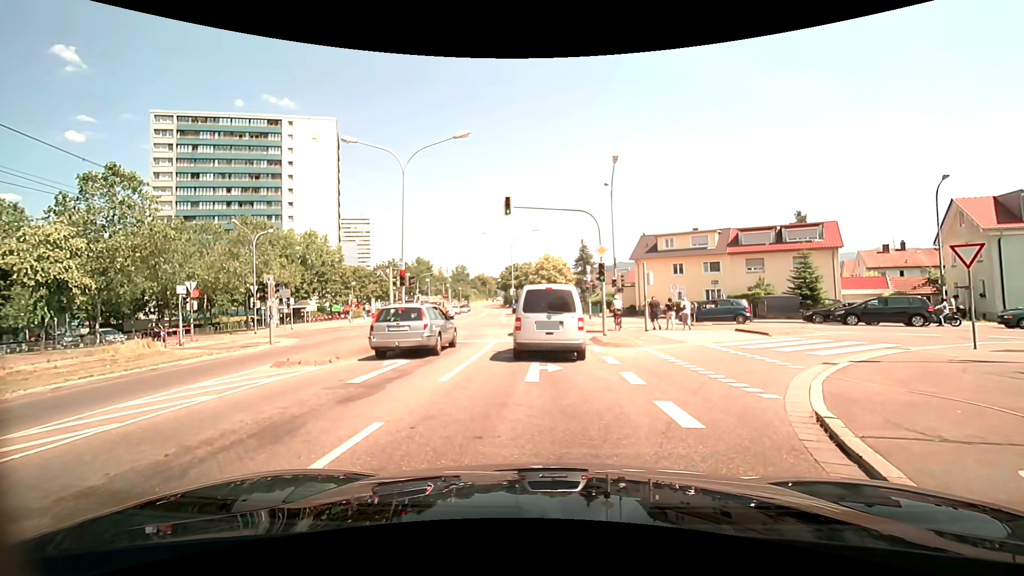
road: tertiary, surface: asphalt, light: Day
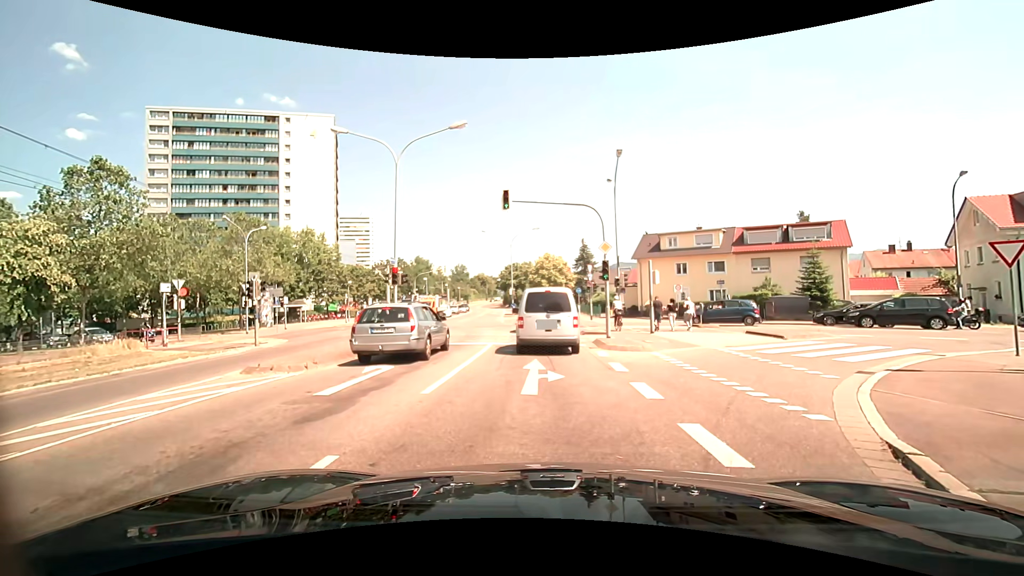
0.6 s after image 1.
(0.0, +1.3) m; 0°
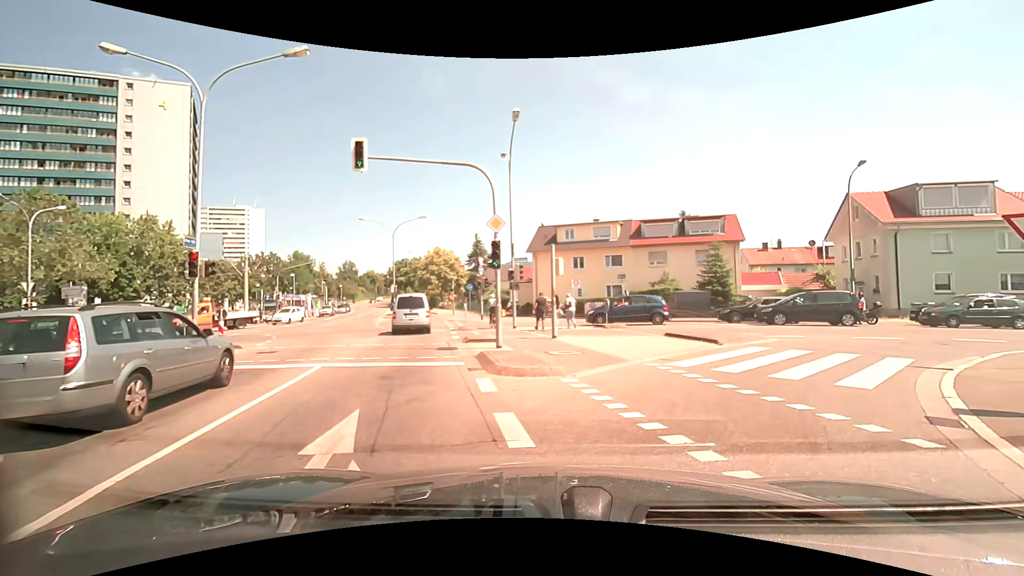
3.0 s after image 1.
(+0.4, +5.7) m; +12°
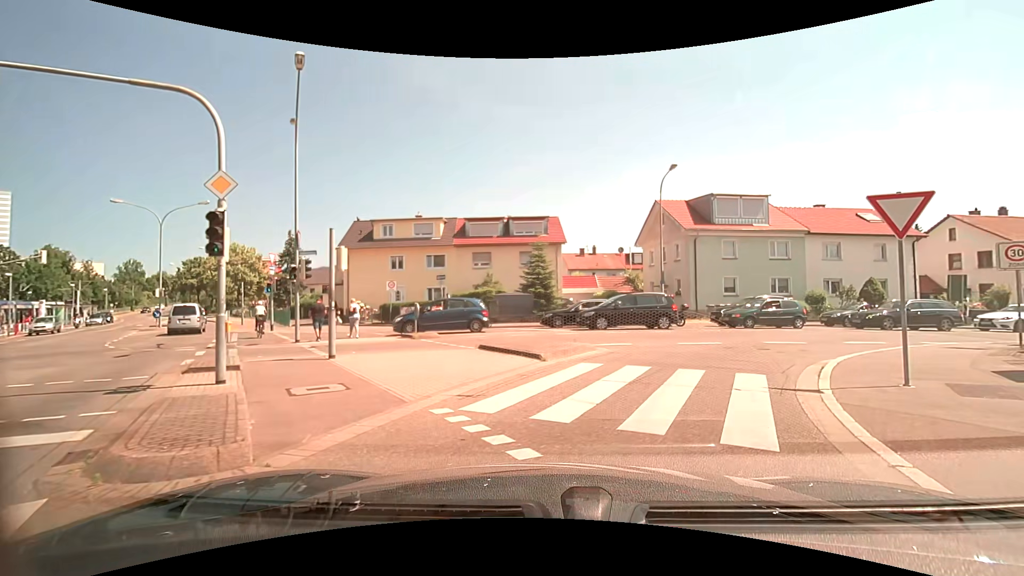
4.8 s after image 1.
(+0.8, +4.4) m; +20°
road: tertiary_link
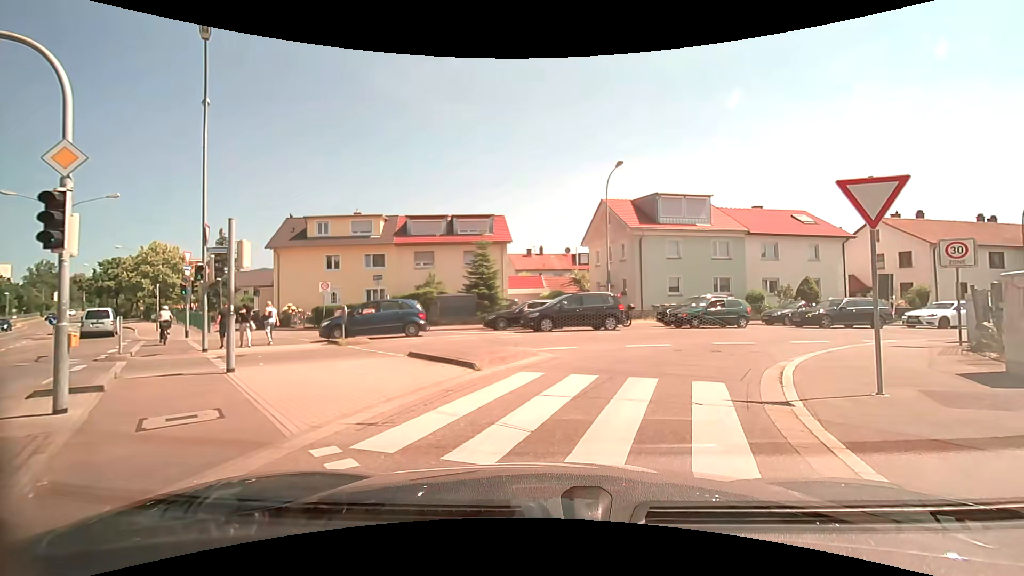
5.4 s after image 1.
(+0.1, +1.5) m; +5°
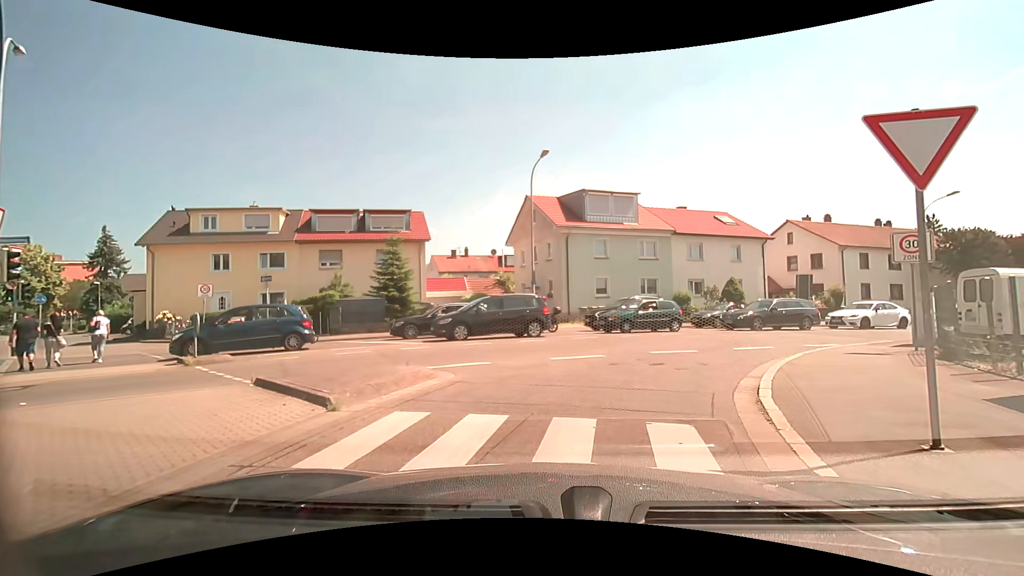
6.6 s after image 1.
(+0.3, +3.1) m; +7°
